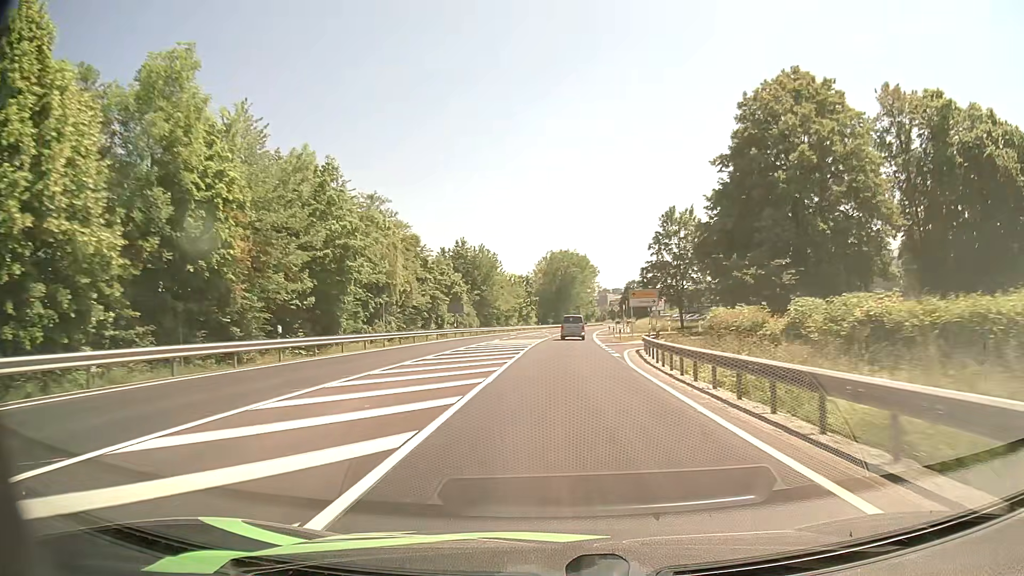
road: primary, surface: asphalt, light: Day
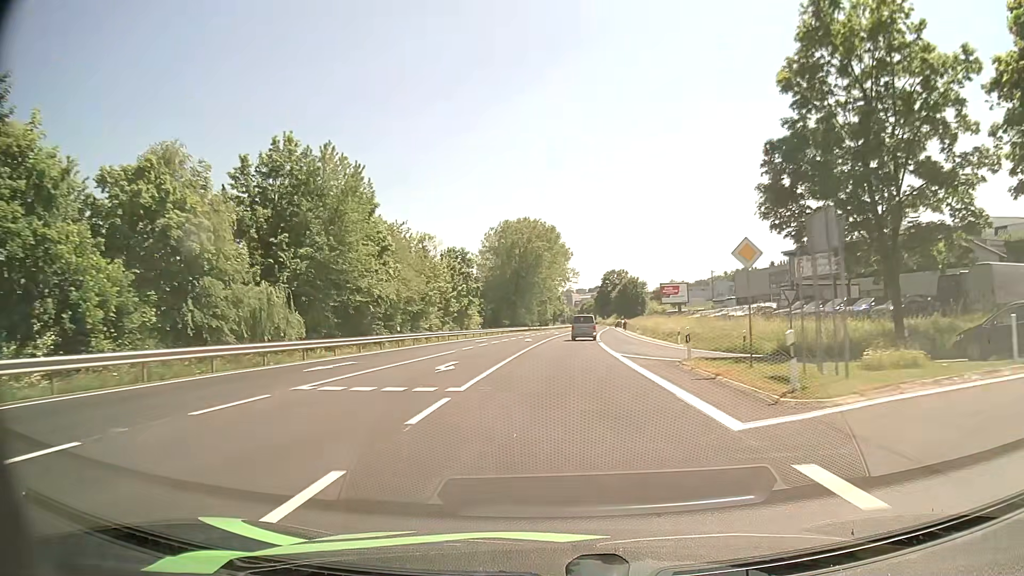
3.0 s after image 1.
(+1.7, +60.2) m; +3°
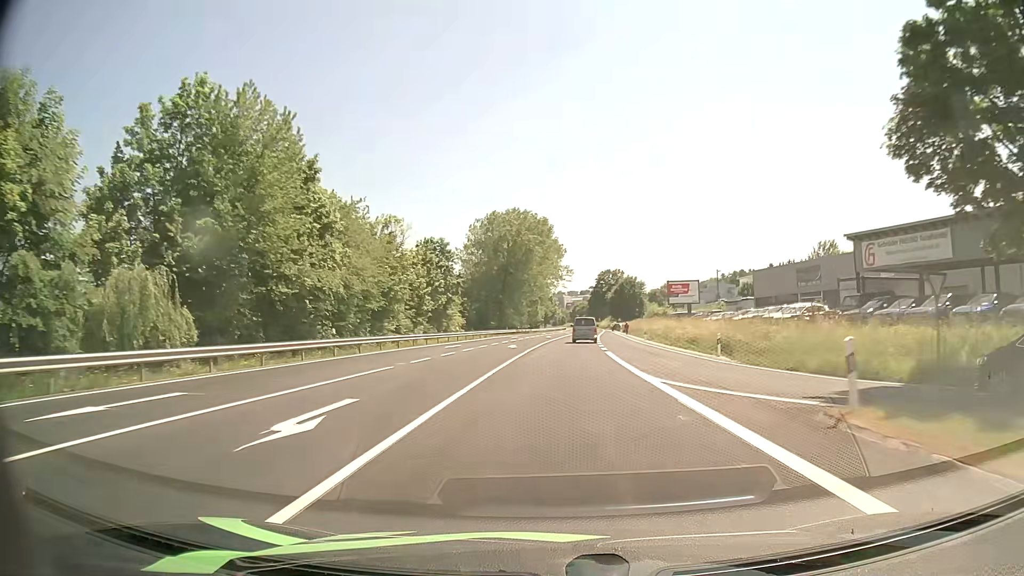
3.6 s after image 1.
(0.0, +12.1) m; 0°
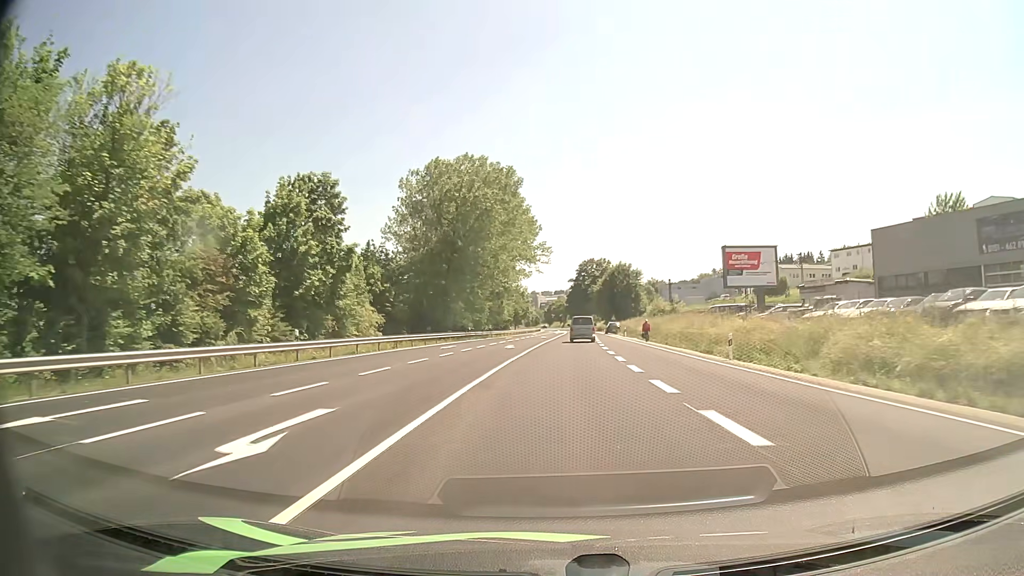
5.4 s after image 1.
(+1.0, +36.5) m; +2°
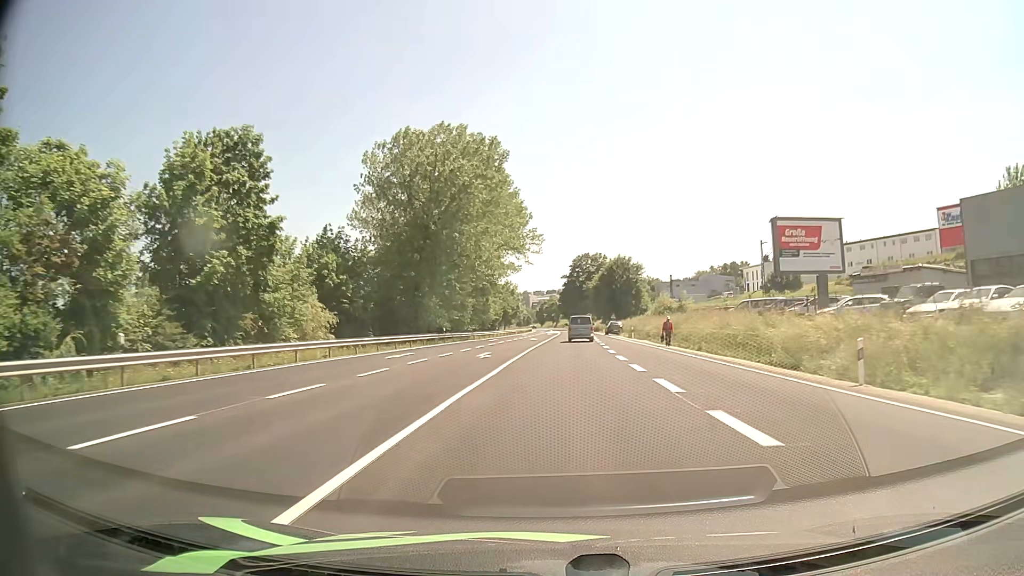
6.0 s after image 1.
(+0.1, +12.3) m; +1°
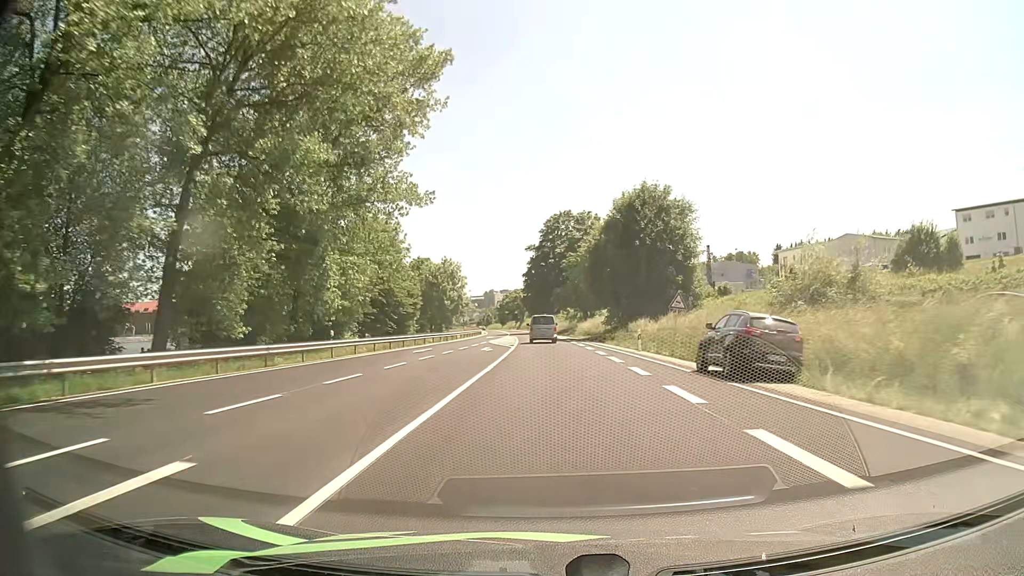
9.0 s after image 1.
(+1.7, +62.3) m; +3°
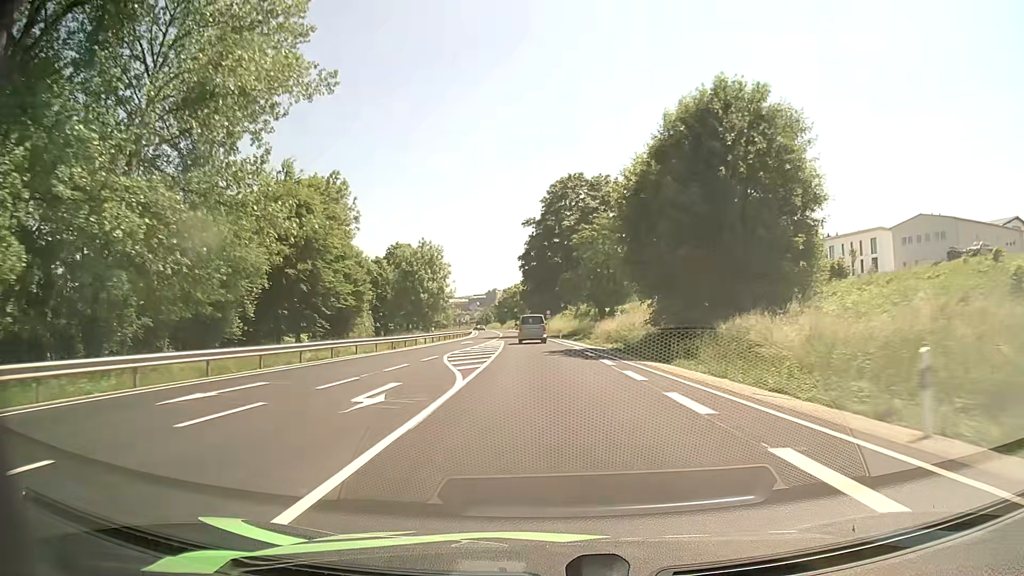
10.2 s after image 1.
(0.0, +25.4) m; 0°
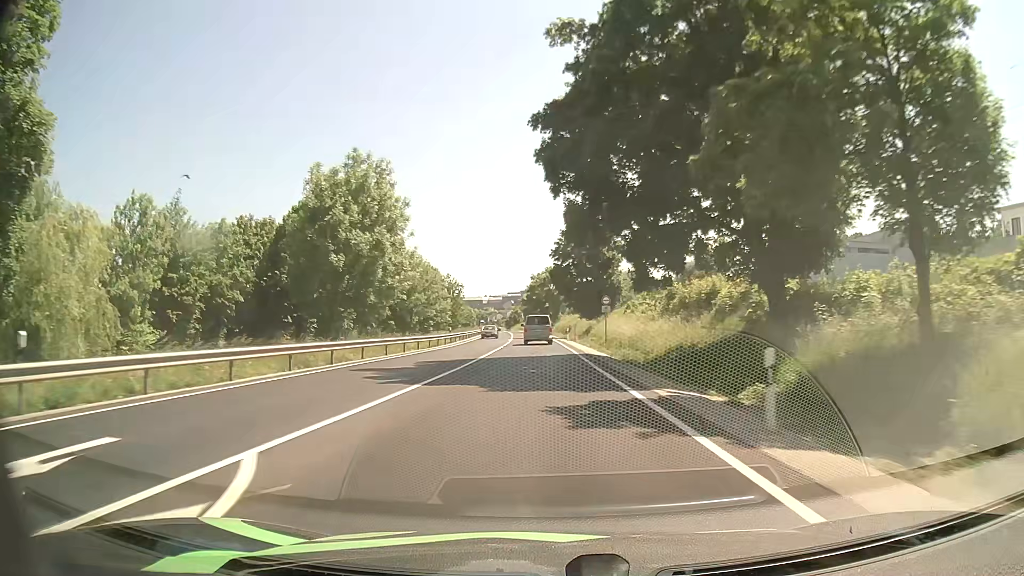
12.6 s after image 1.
(-1.5, +51.0) m; -3°
(0, +10) (0, +20) (-1, +30) (-1, +40) (-1, +50) (-2, +60) (-2, +70) (-3, +80) (-4, +90) (-4, +100) m
